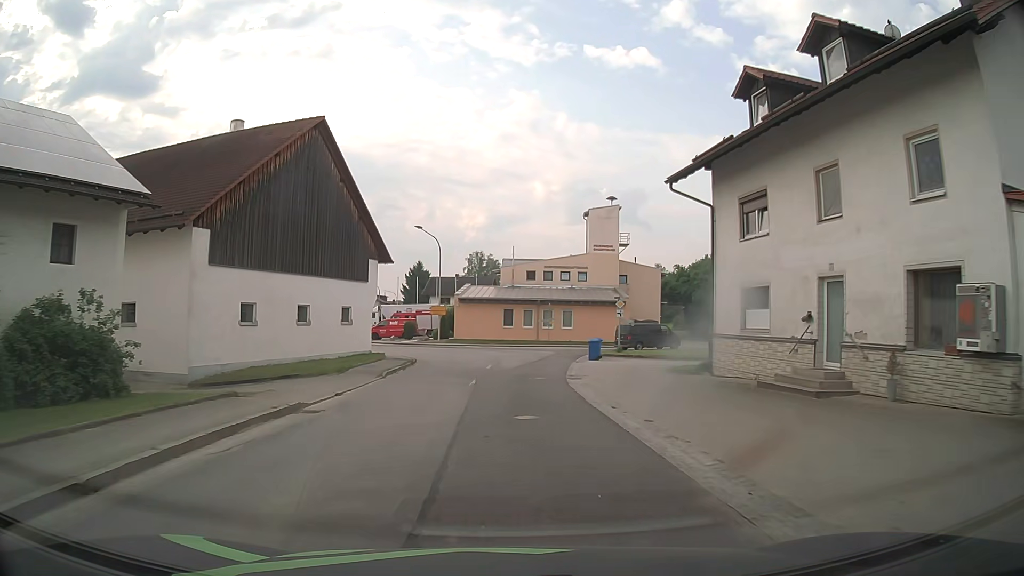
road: tertiary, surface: asphalt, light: Day
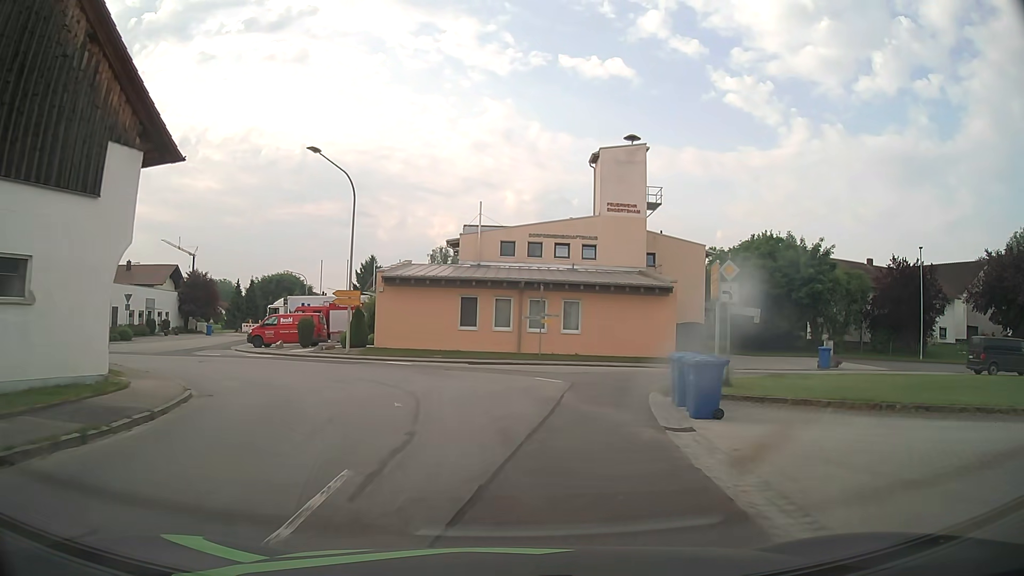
(+0.3, +24.1) m; +1°
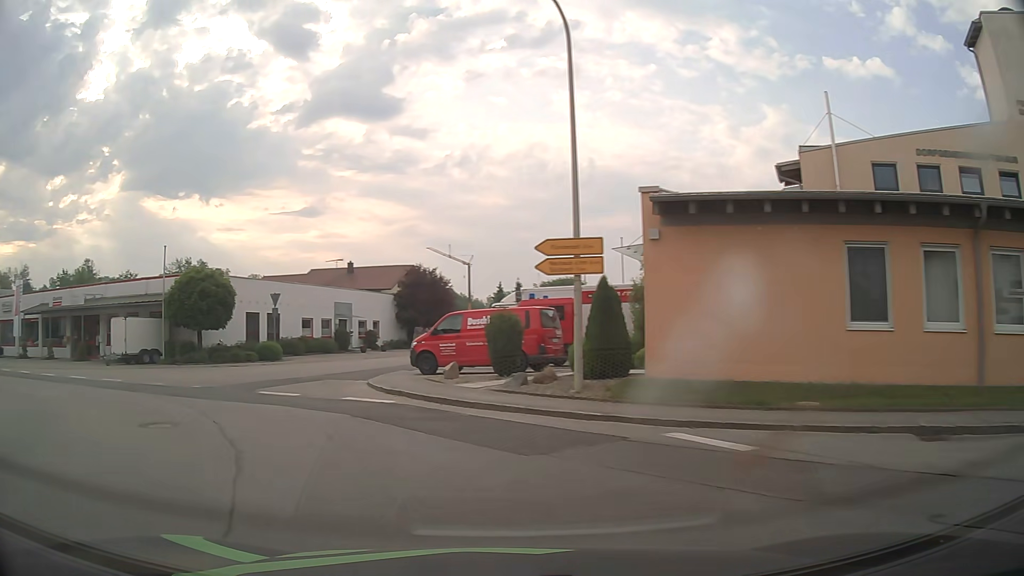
(-2.1, +19.5) m; -24°
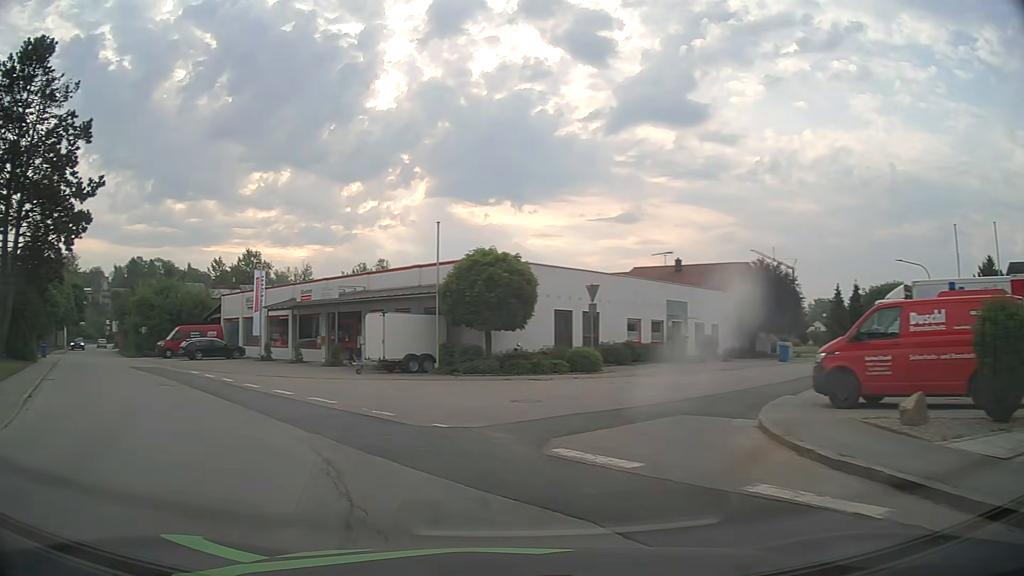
(-2.1, +8.5) m; -28°
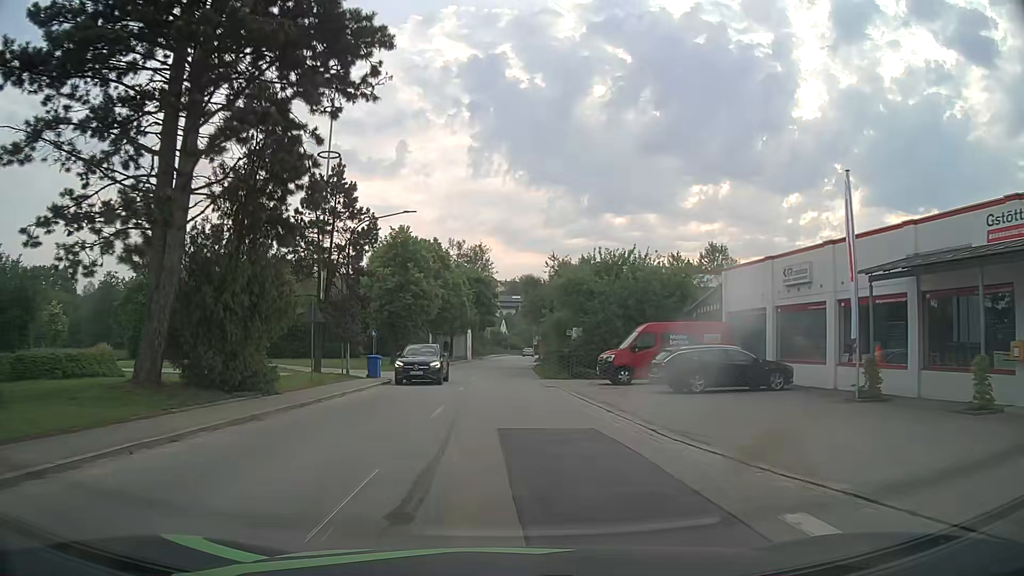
(-11.9, +22.9) m; -38°
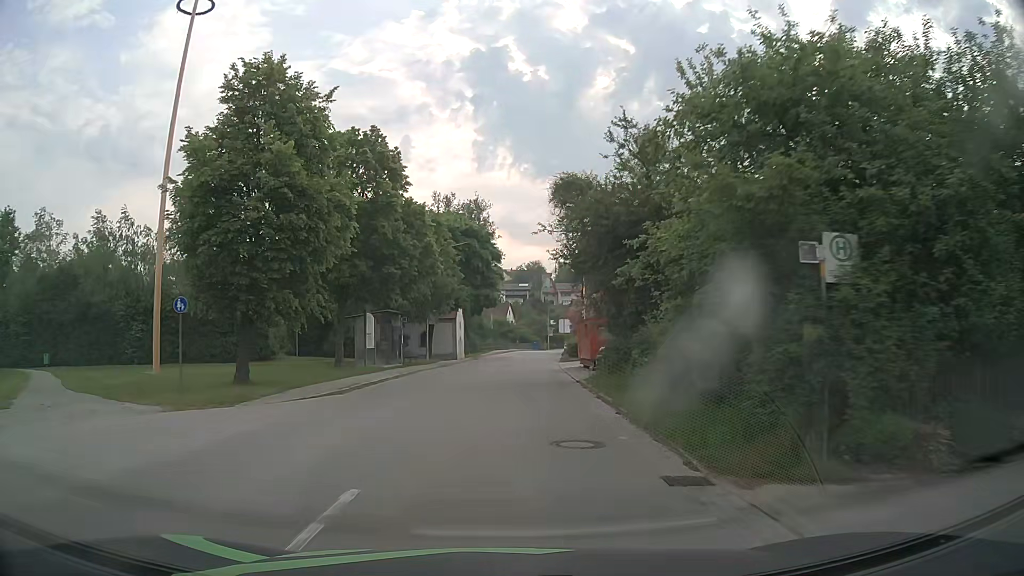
(-0.2, +28.7) m; -1°
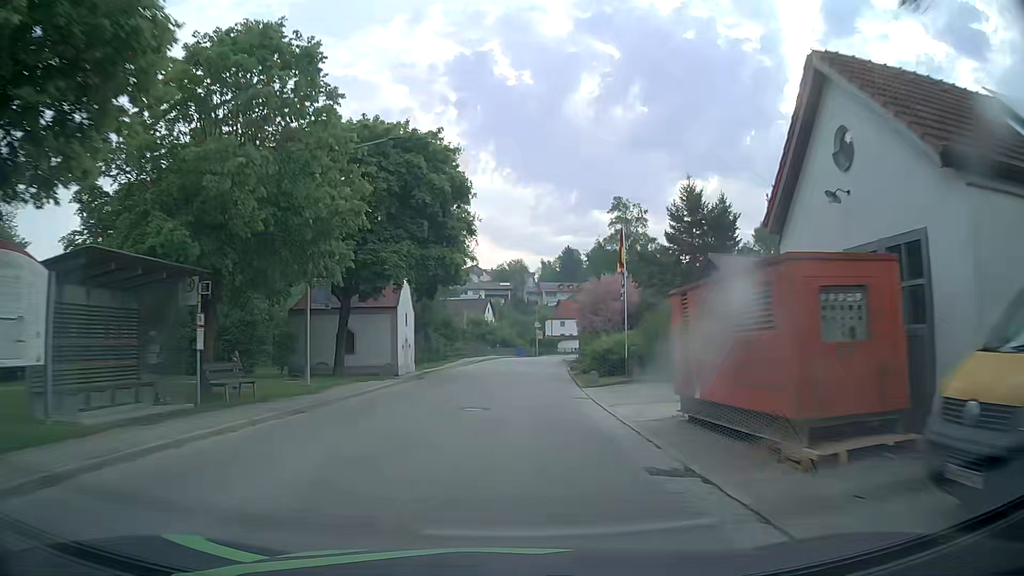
(+0.3, +22.8) m; +1°
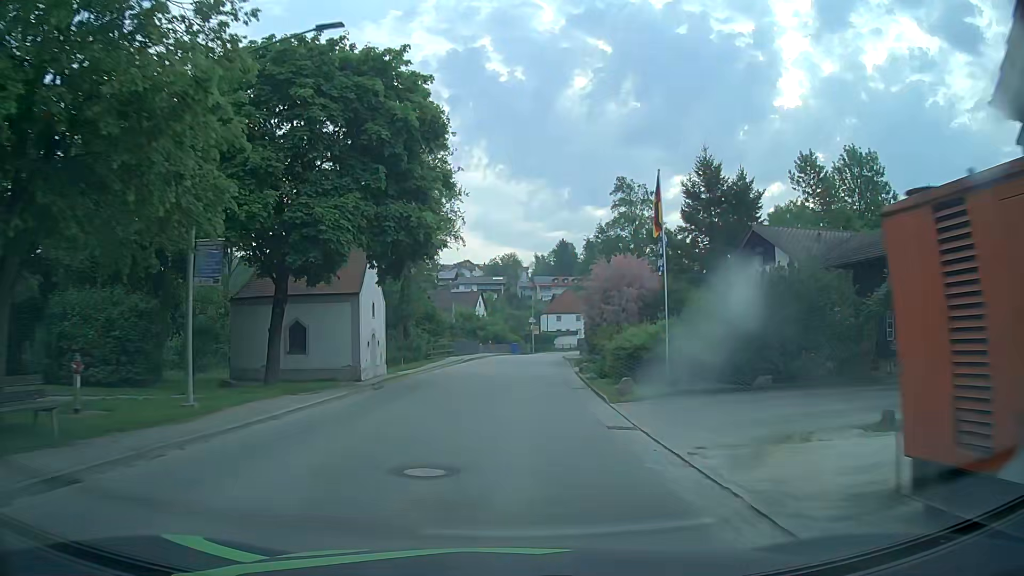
(+0.1, +7.5) m; +2°
(0, +10) (0, +20) (0, +30) (+1, +40) (+1, +50) (+2, +60) (+4, +70) (+7, +79) (+12, +88) (+16, +97) m
